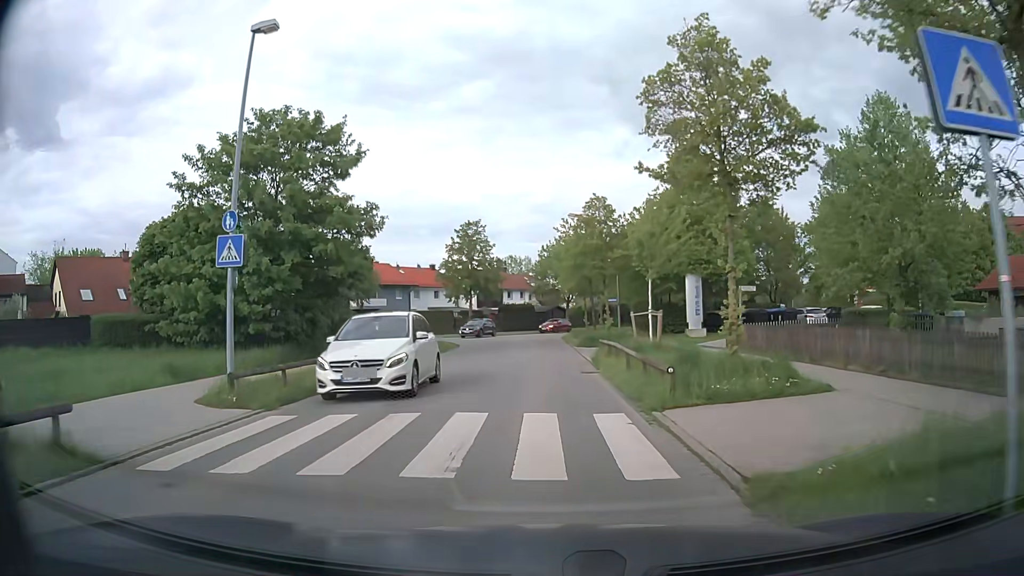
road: residential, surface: asphalt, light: Day
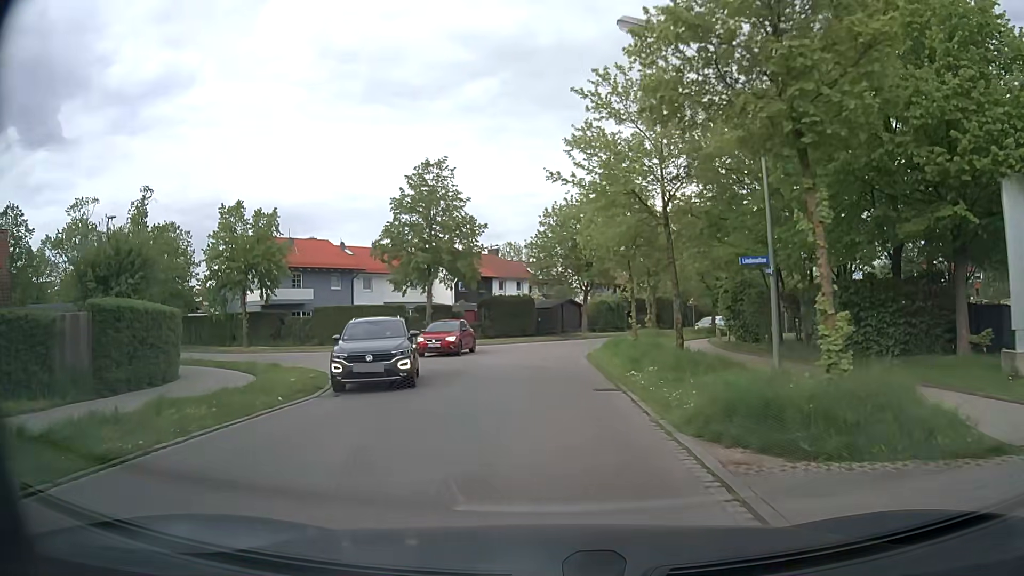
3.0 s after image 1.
(-0.2, +25.7) m; -1°
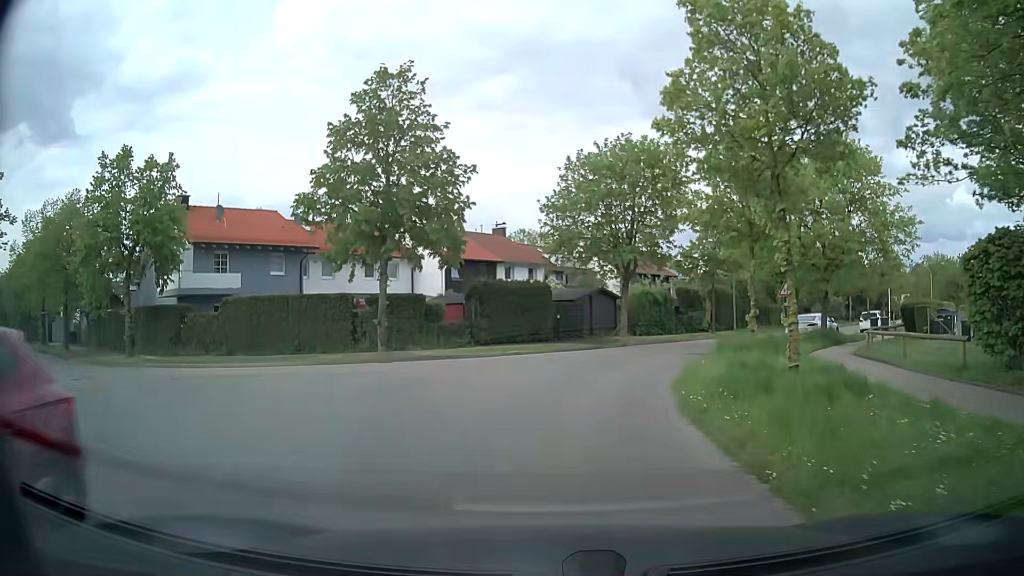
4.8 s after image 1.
(-0.2, +15.2) m; -1°
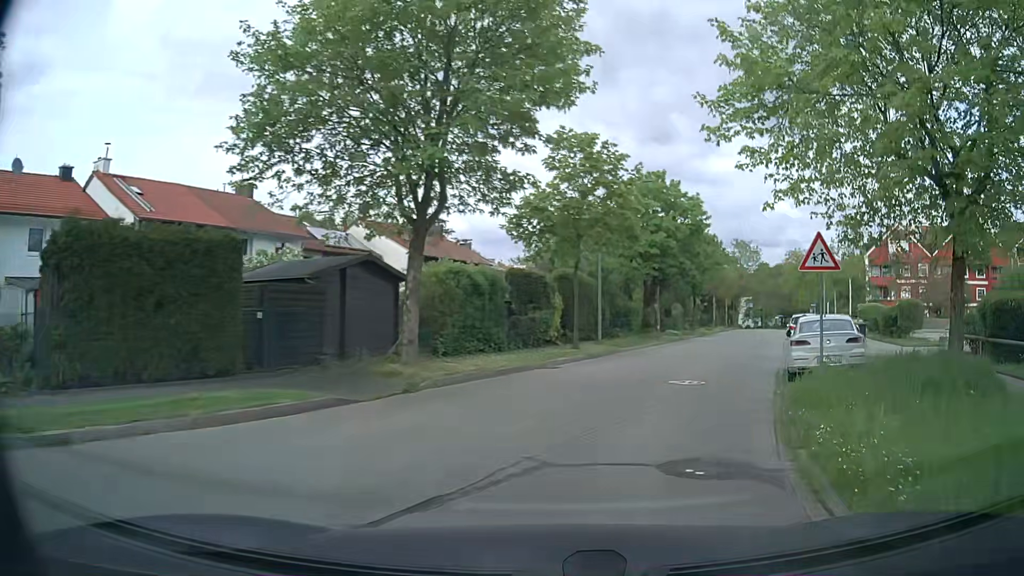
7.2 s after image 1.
(+1.8, +19.0) m; +17°
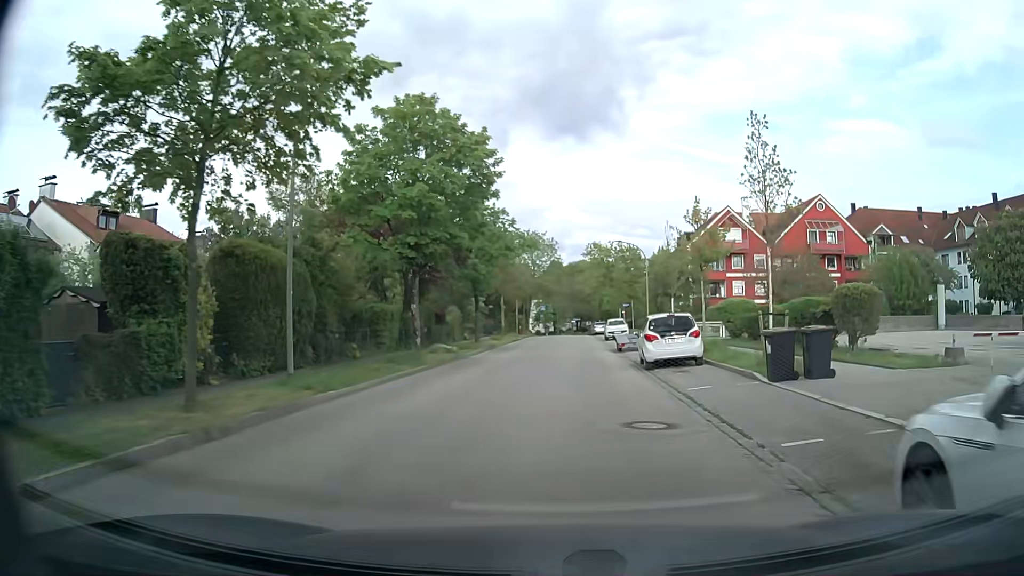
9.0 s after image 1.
(+2.7, +14.5) m; +18°
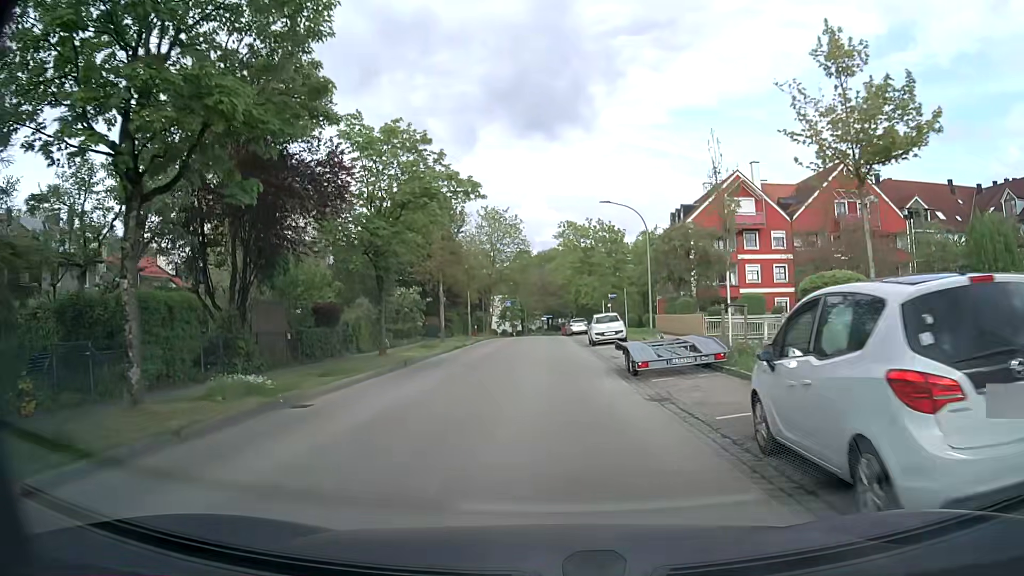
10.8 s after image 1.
(+0.7, +16.0) m; +2°
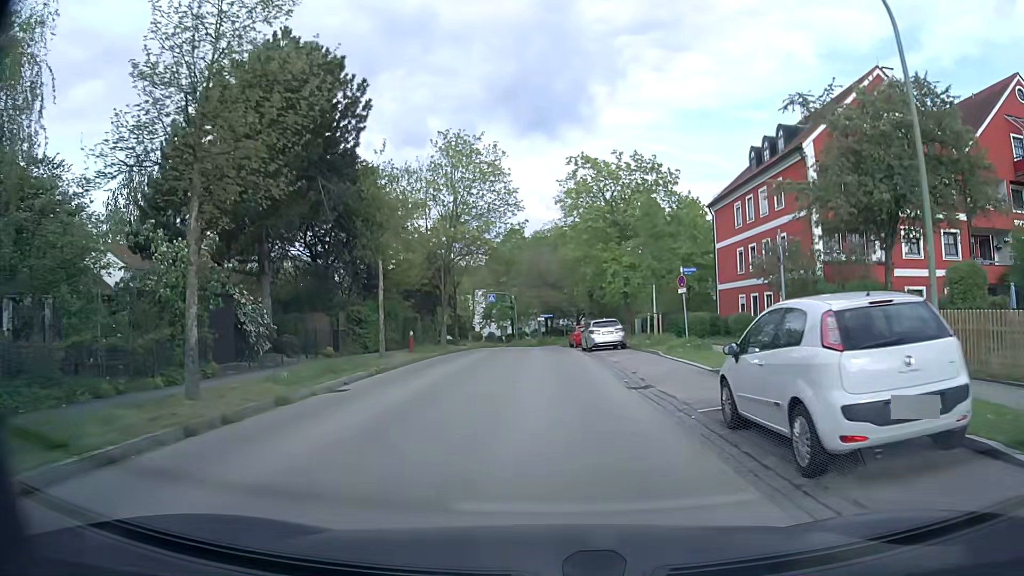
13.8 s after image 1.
(+0.1, +27.0) m; +1°
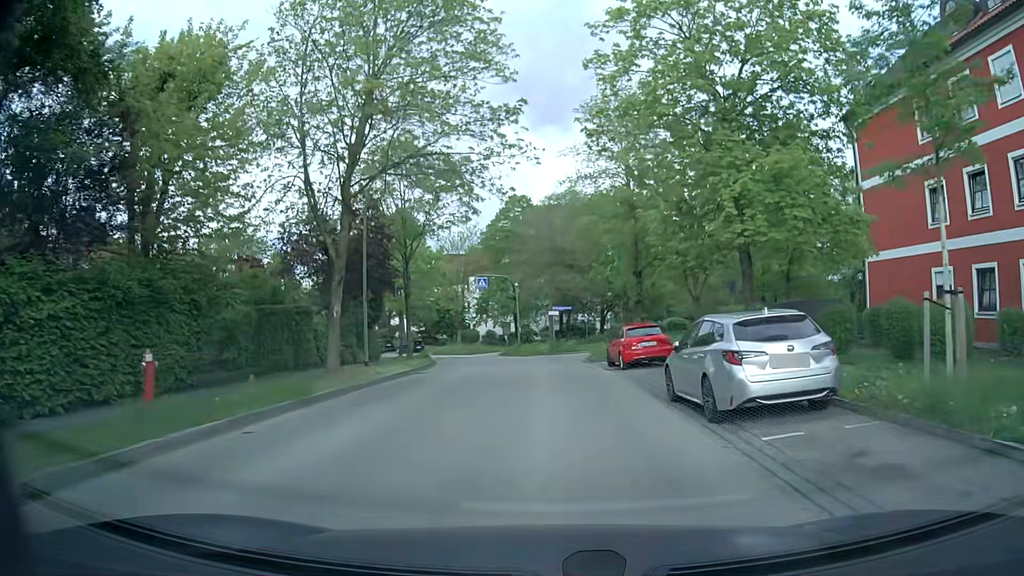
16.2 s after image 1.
(-0.2, +21.4) m; -1°
(0, +10) (0, +20) (0, +30) (-2, +40) (-5, +49) (-10, +58) (-16, +66) (-22, +74) (-28, +82) (-34, +90) m
